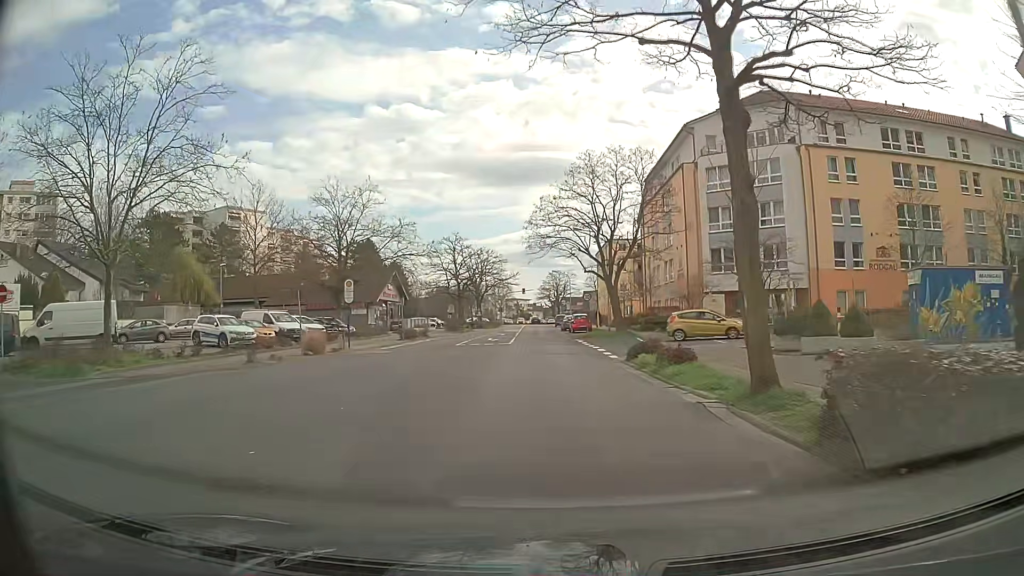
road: tertiary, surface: asphalt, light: Day
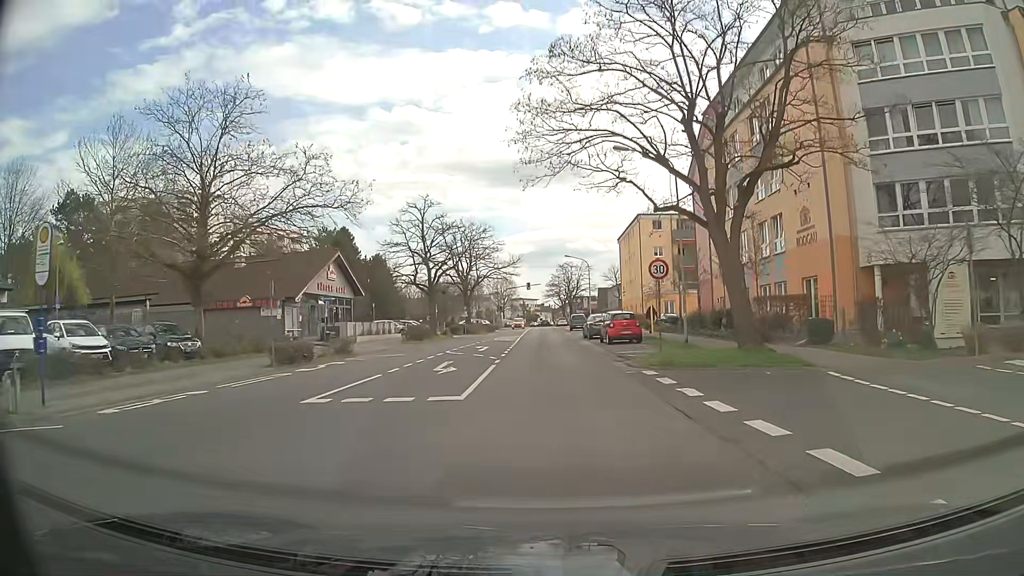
(-0.1, +23.9) m; +1°
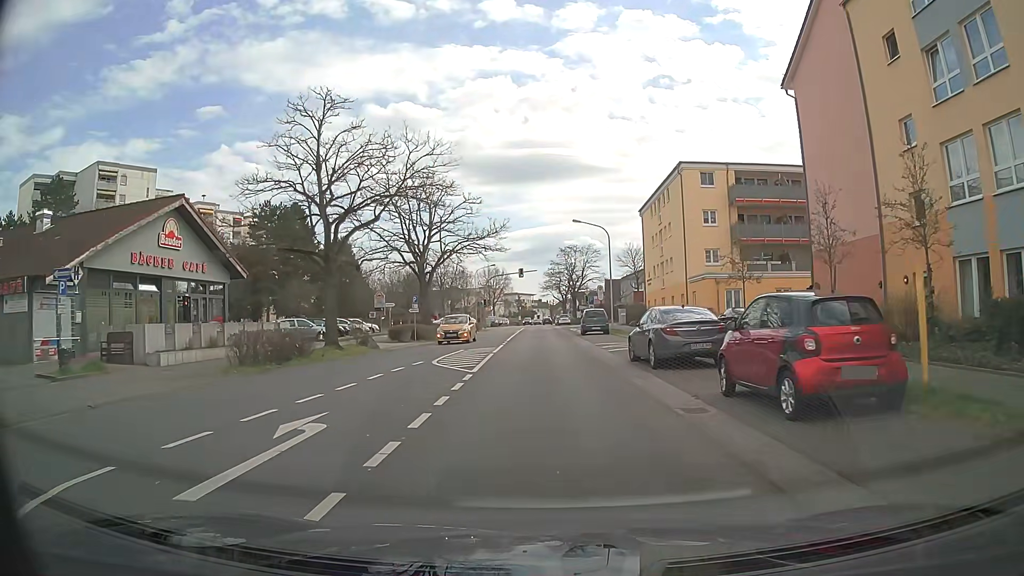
(-0.5, +23.9) m; 0°
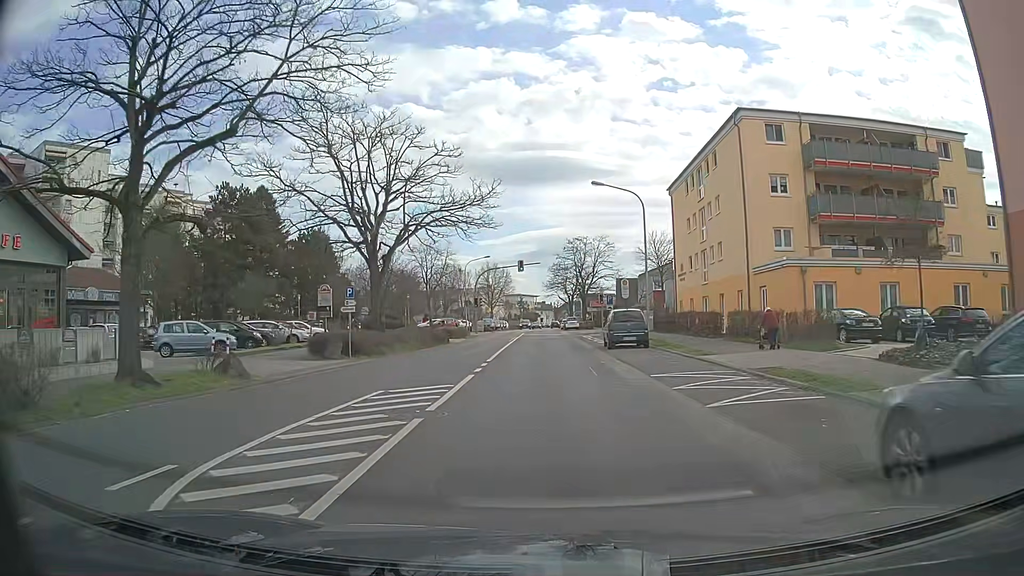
(-0.3, +14.4) m; -1°
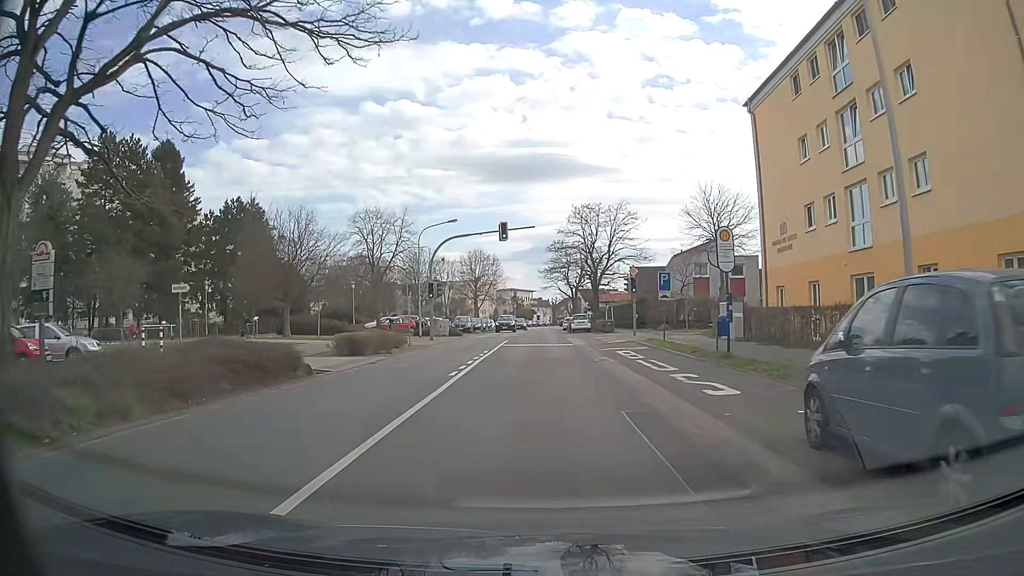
(+0.2, +23.9) m; 0°
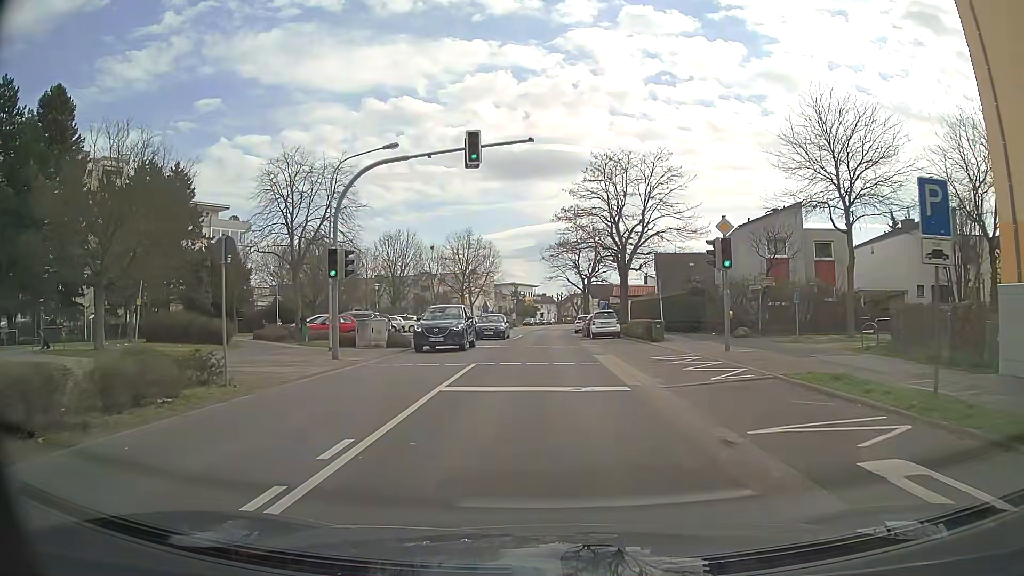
(0.0, +19.2) m; 0°
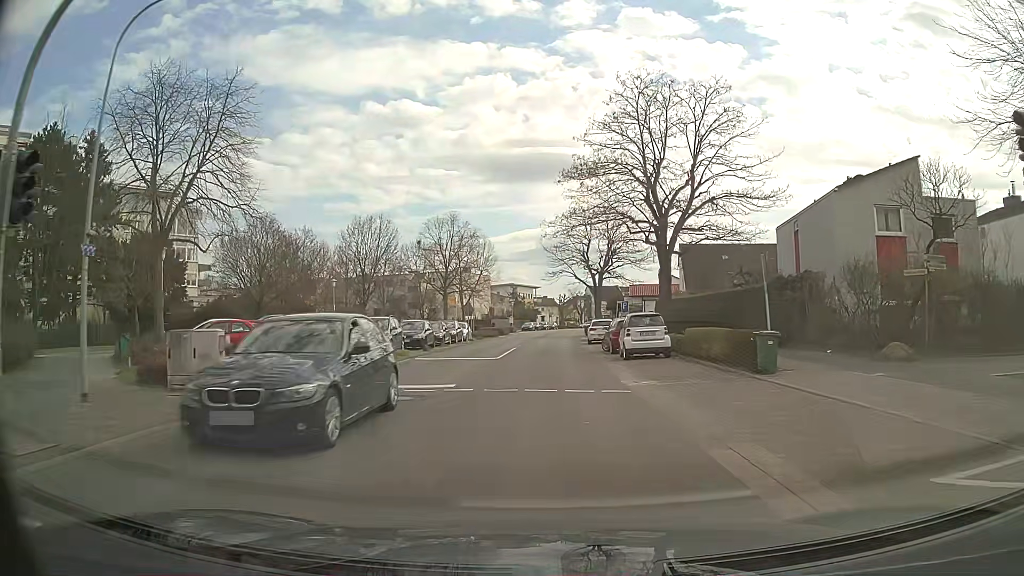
(-0.2, +14.4) m; -1°
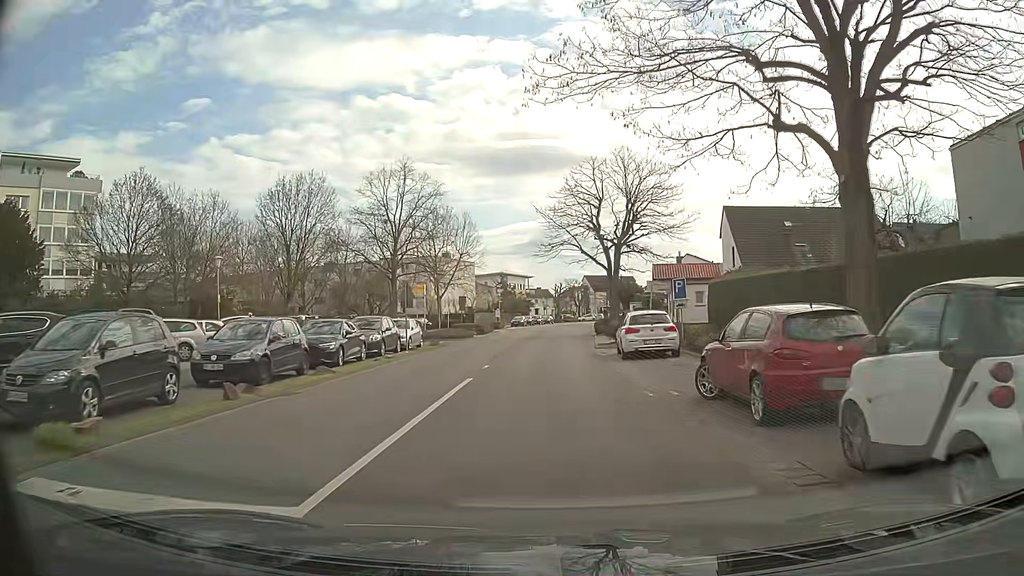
(+0.2, +19.2) m; +1°
(0, +10) (0, +20) (0, +30) (+1, +40) (+1, +50) (+2, +60) (+3, +70) (+4, +80) (+5, +90) (+6, +100) m
